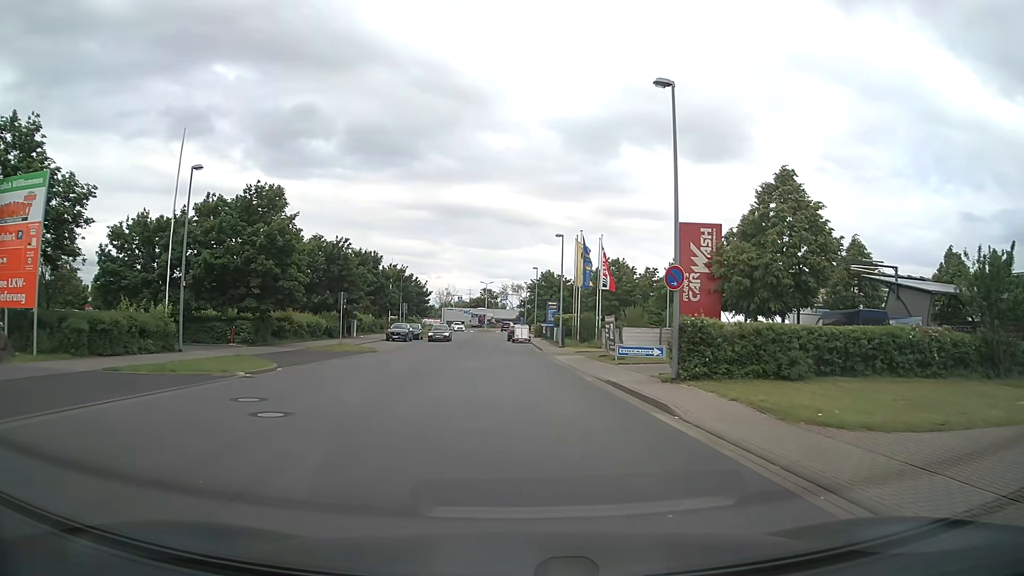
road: unclassified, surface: asphalt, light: Day
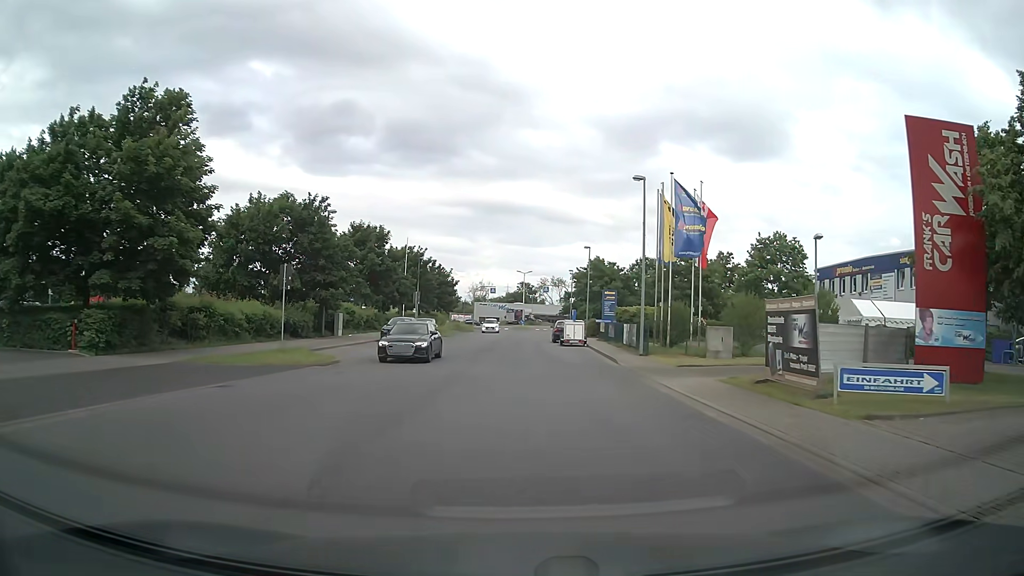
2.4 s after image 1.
(-0.7, +17.4) m; -3°
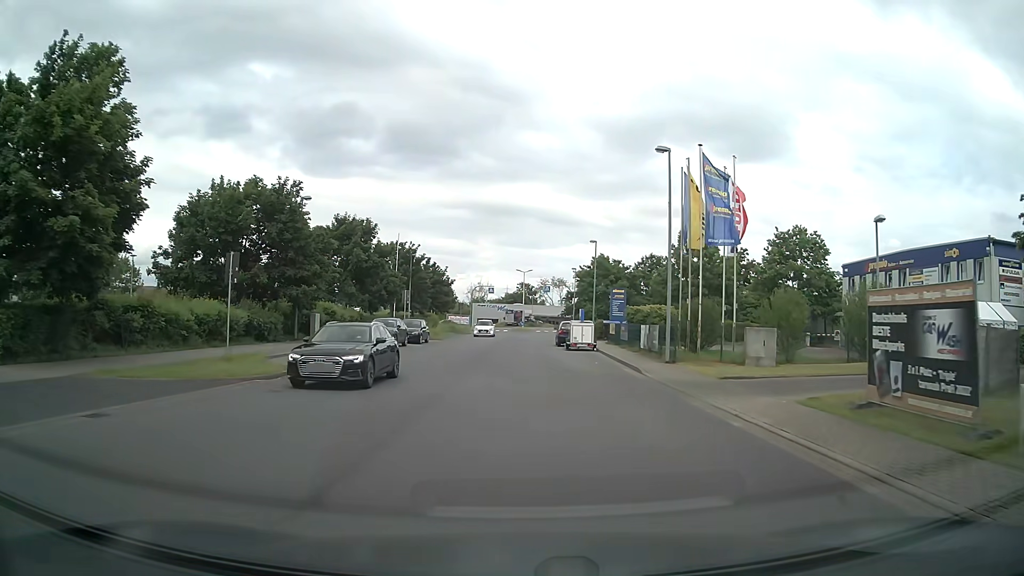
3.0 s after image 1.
(0.0, +5.1) m; -1°
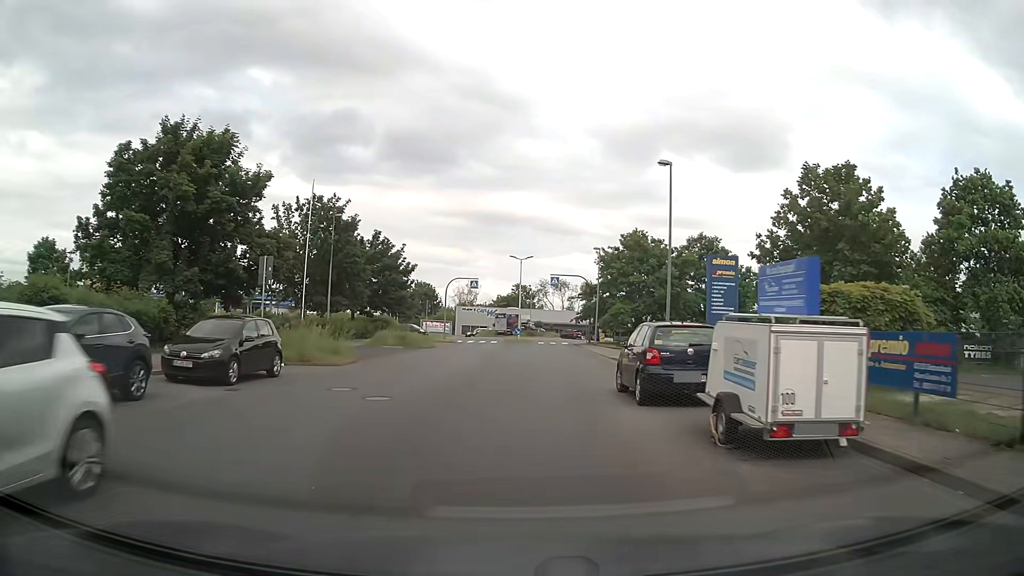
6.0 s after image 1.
(+0.5, +27.6) m; +1°
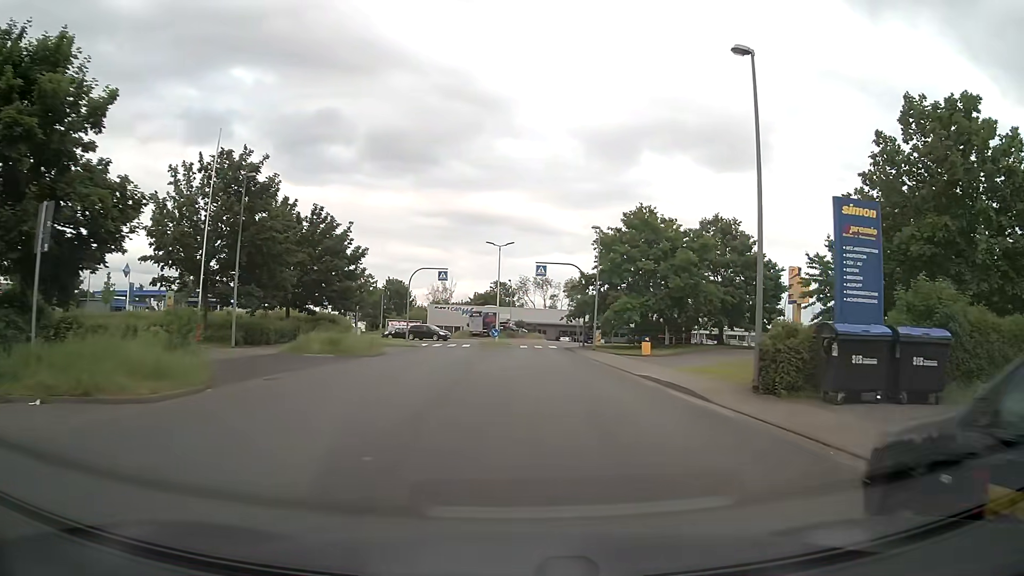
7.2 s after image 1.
(0.0, +11.3) m; +1°
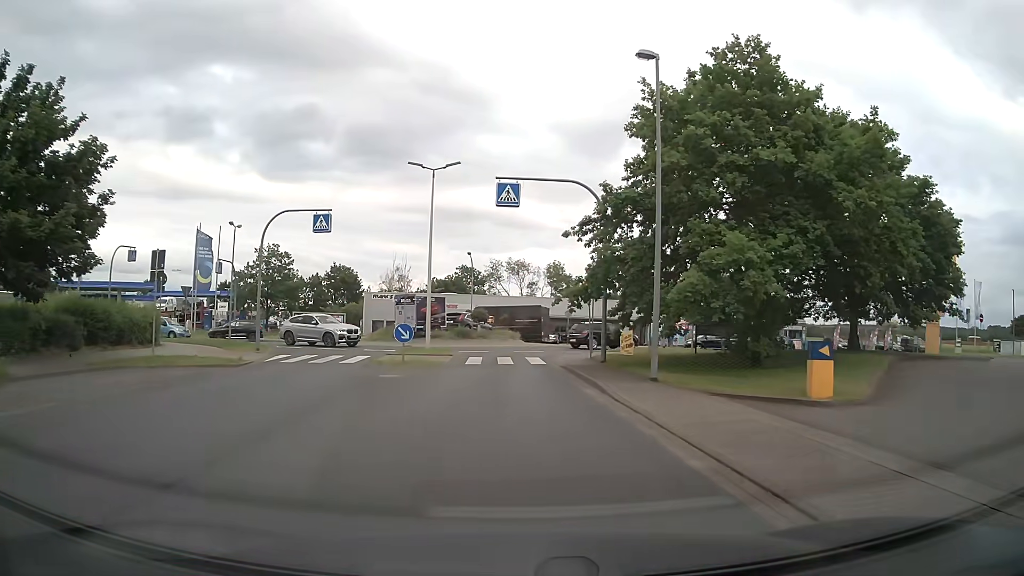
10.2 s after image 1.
(+1.3, +26.2) m; +2°
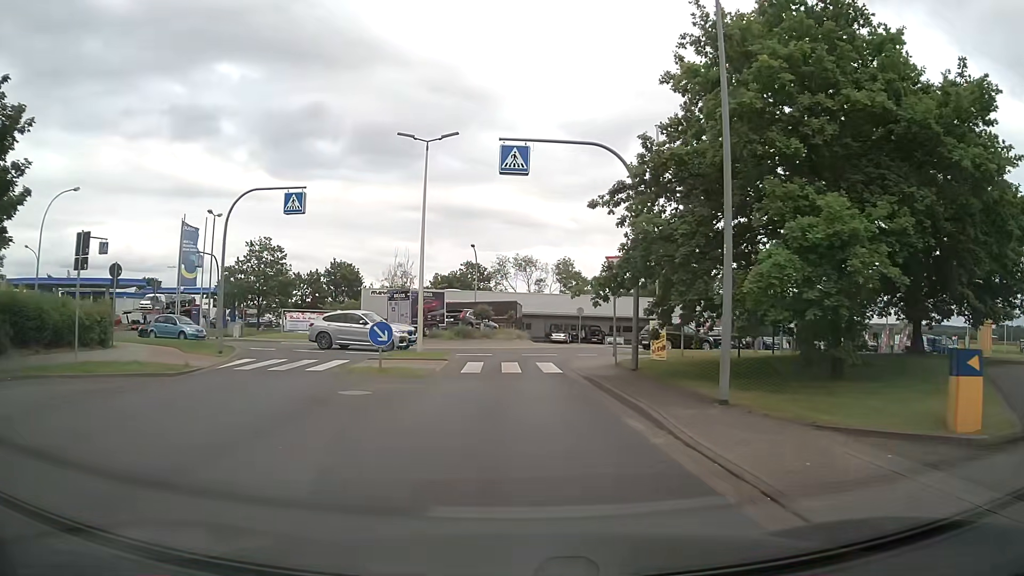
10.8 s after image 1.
(0.0, +4.5) m; -1°
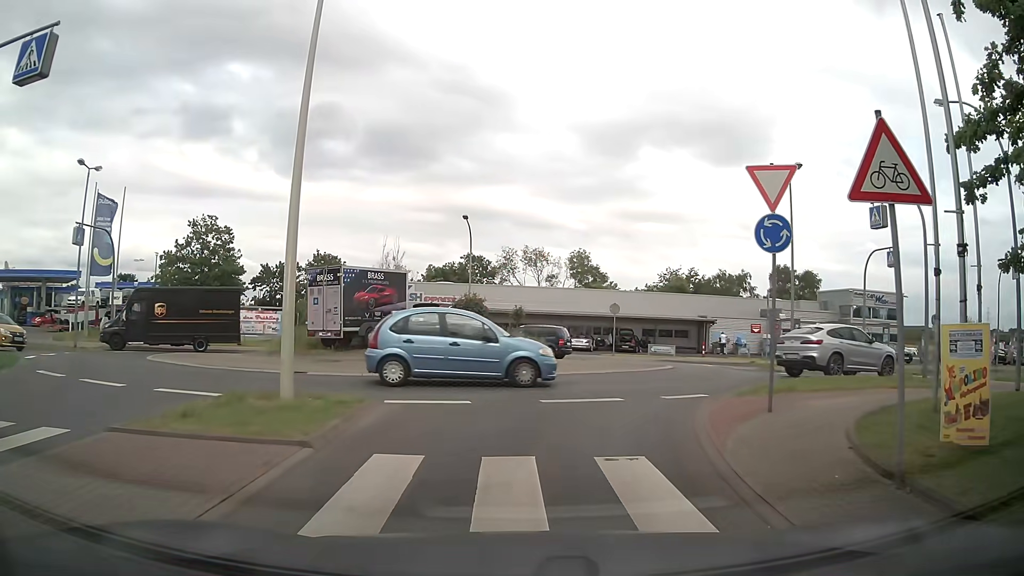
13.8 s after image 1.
(-0.1, +14.6) m; 0°
